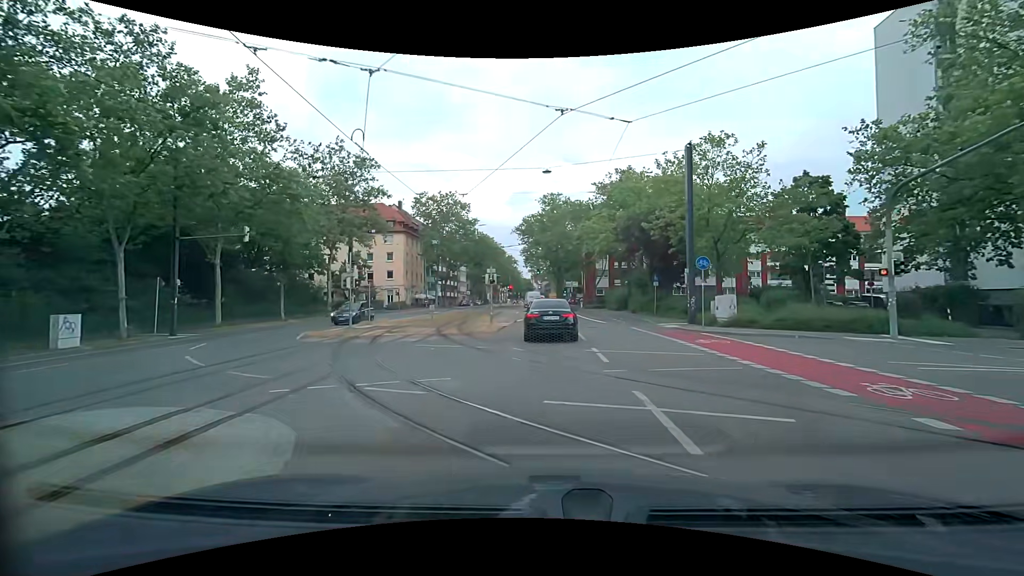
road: secondary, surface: asphalt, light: Day
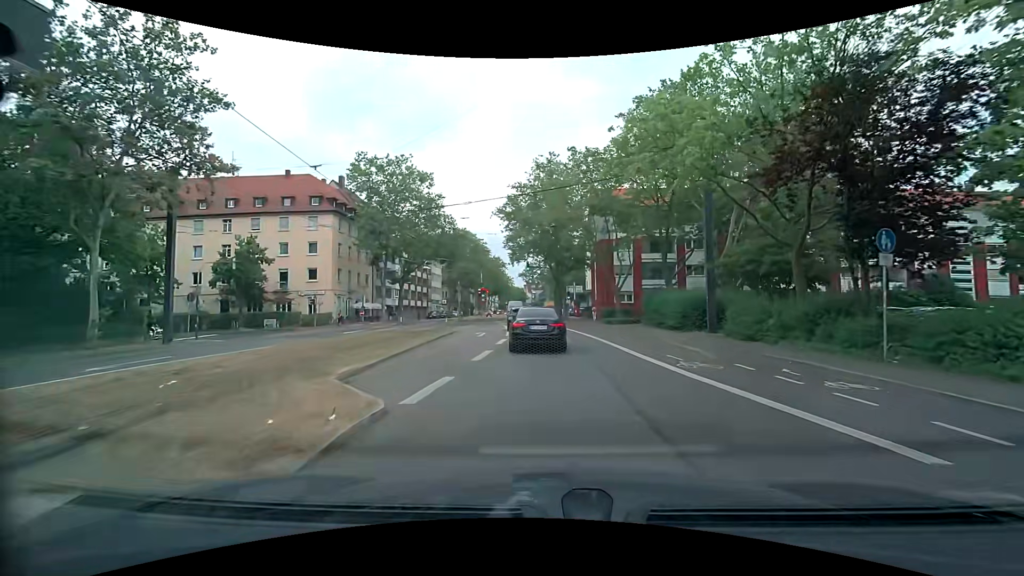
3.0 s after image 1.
(0.0, +26.3) m; +1°
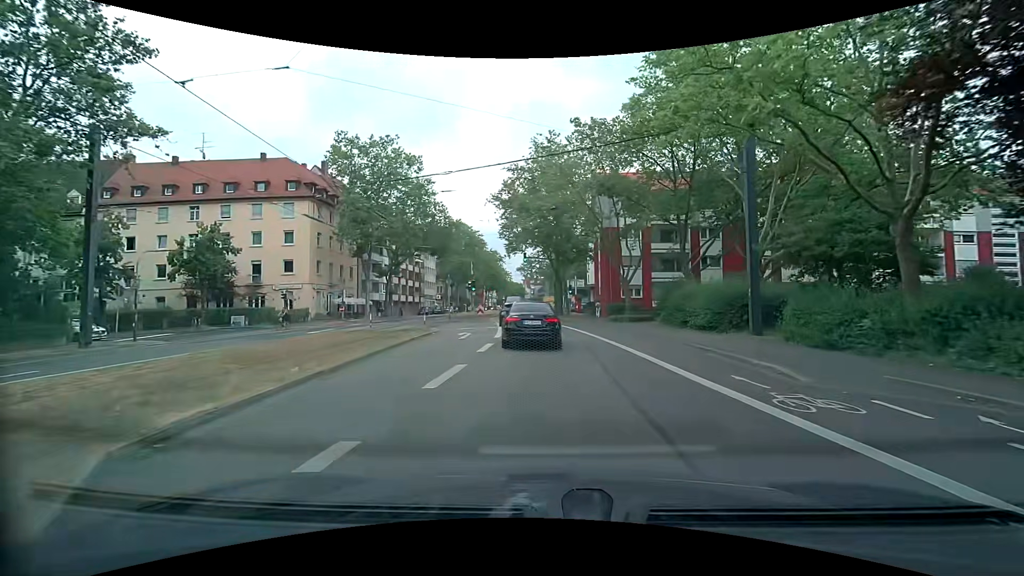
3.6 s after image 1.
(0.0, +5.2) m; 0°
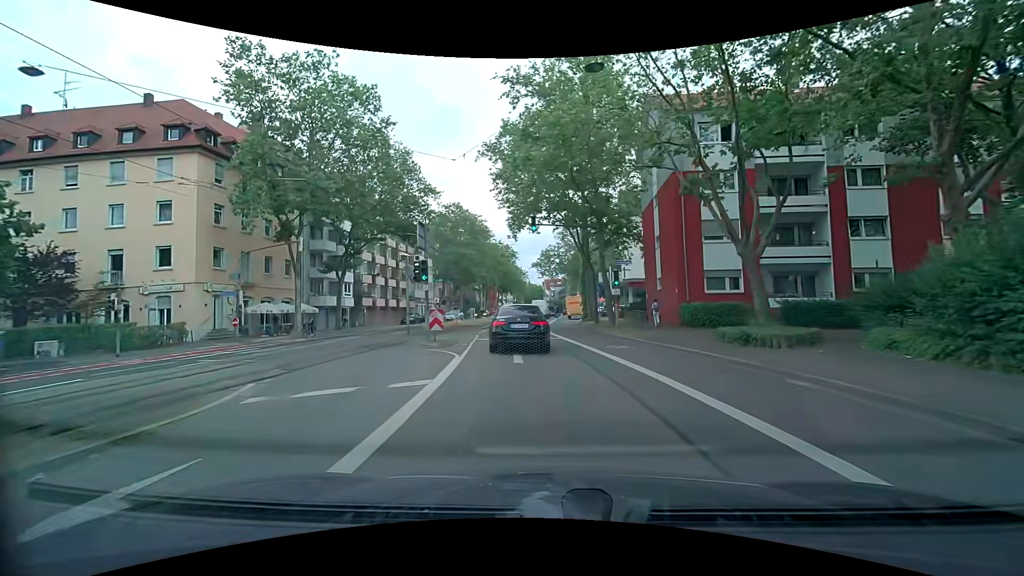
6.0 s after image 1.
(-0.2, +20.0) m; -2°
